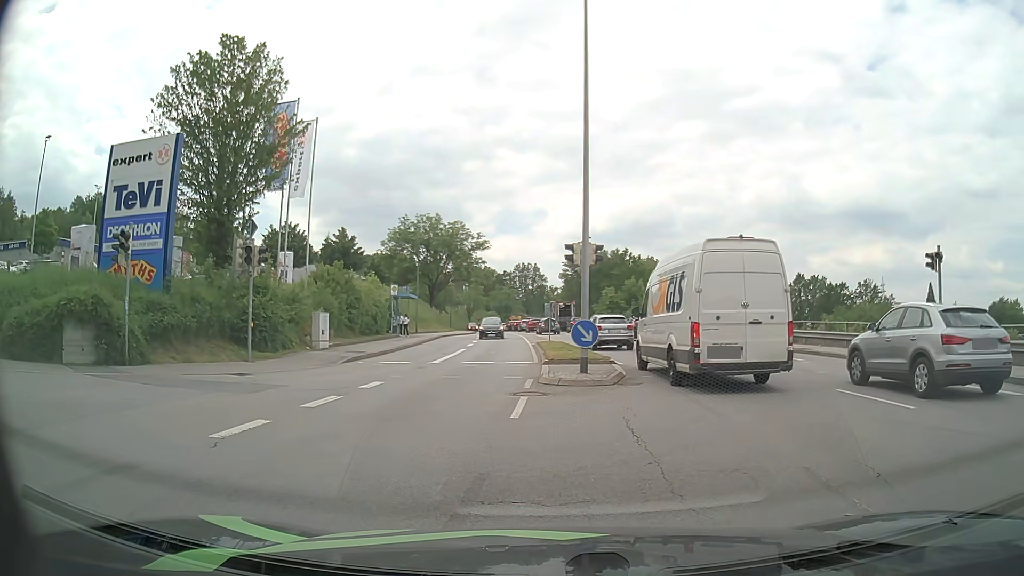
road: tertiary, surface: asphalt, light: Day
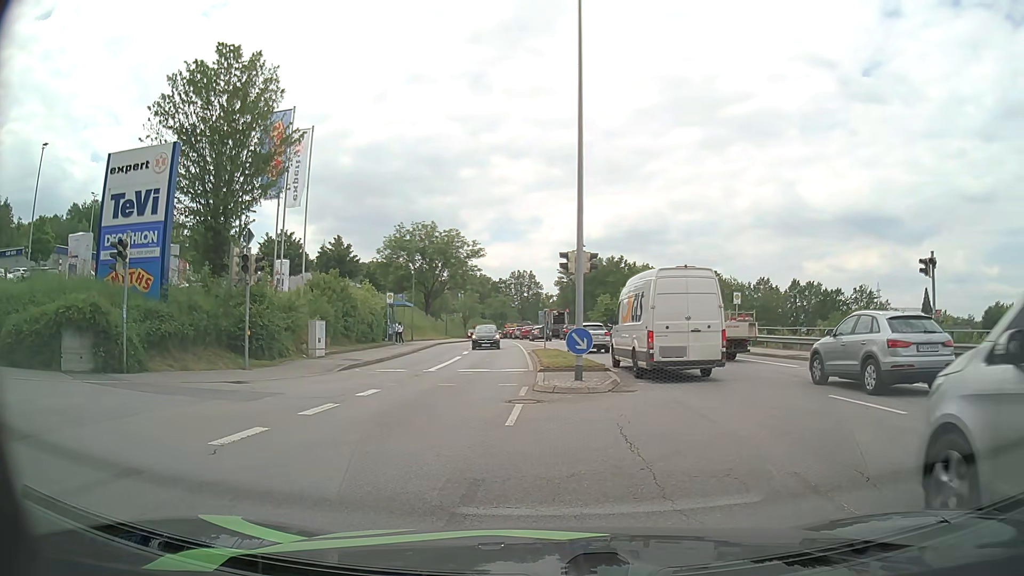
(0.0, +0.1) m; 0°
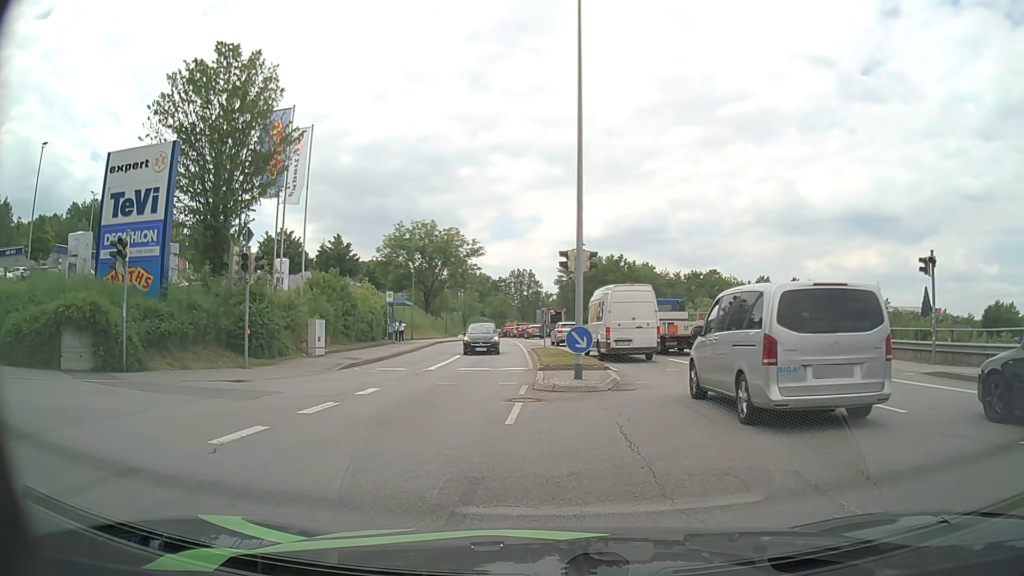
(0.0, +0.1) m; 0°
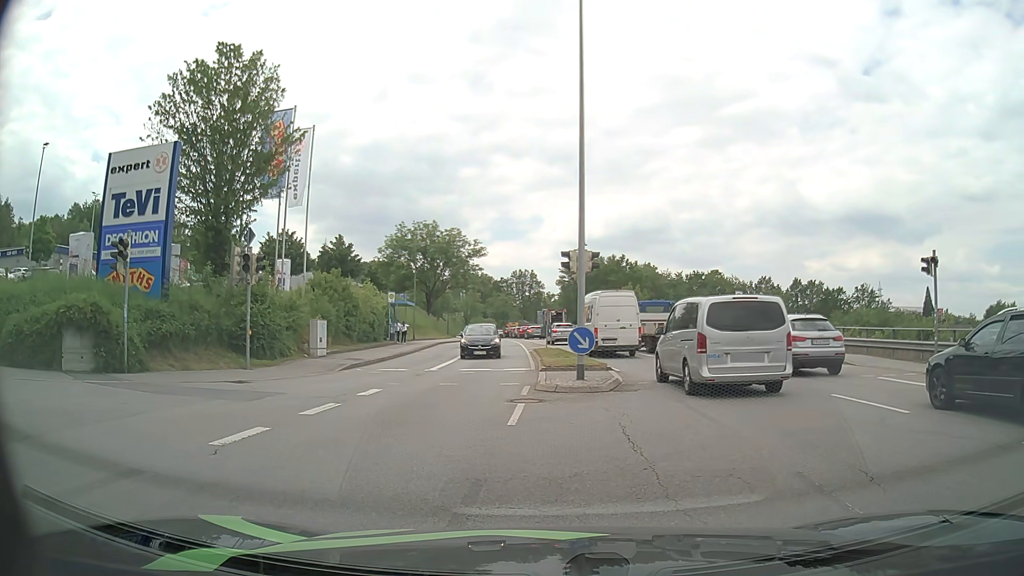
(0.0, 0.0) m; 0°
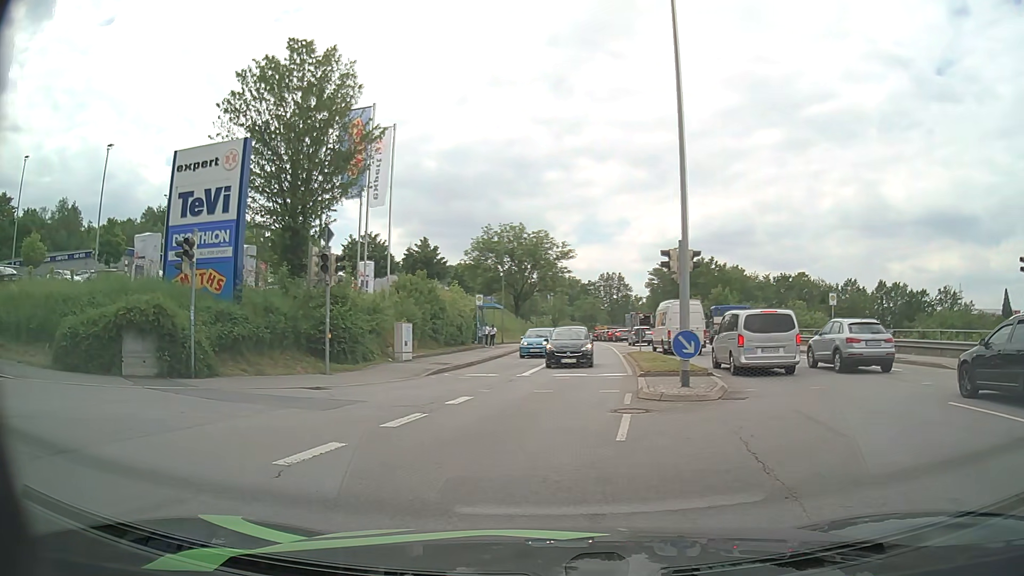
(0.0, +1.2) m; -6°
